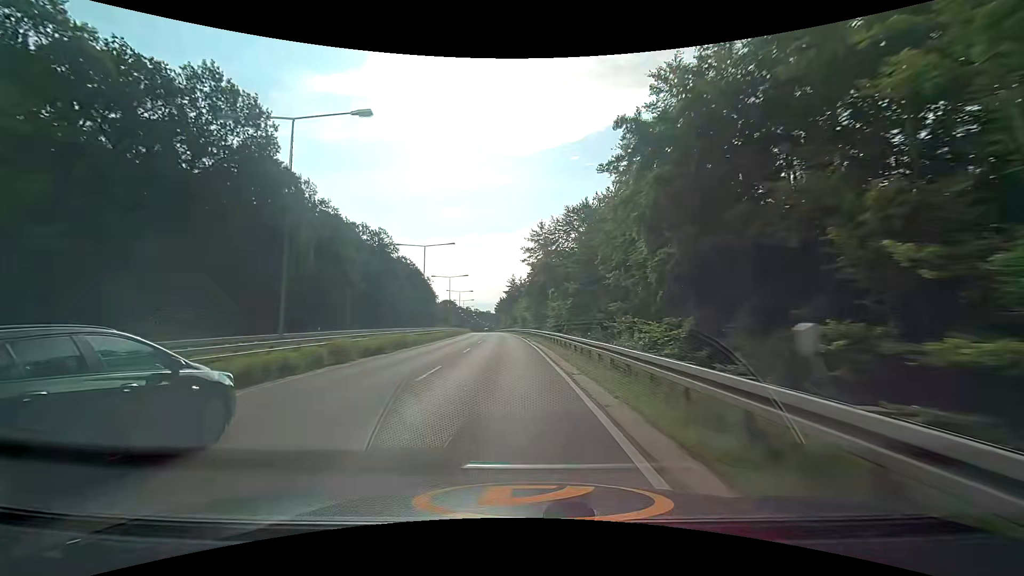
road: trunk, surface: asphalt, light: Day
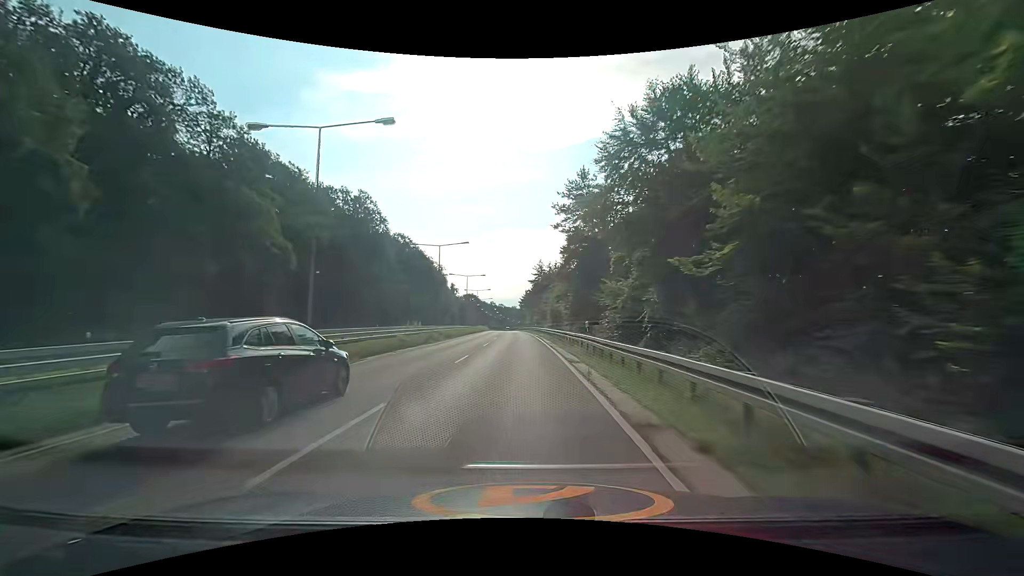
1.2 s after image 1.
(-1.2, +31.4) m; -3°
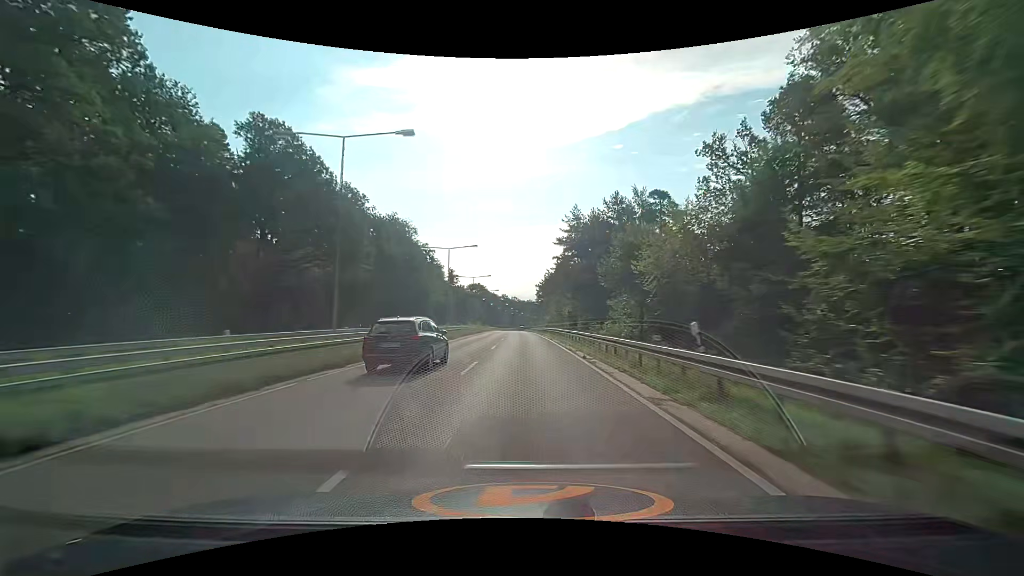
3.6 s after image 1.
(-1.9, +63.2) m; -2°
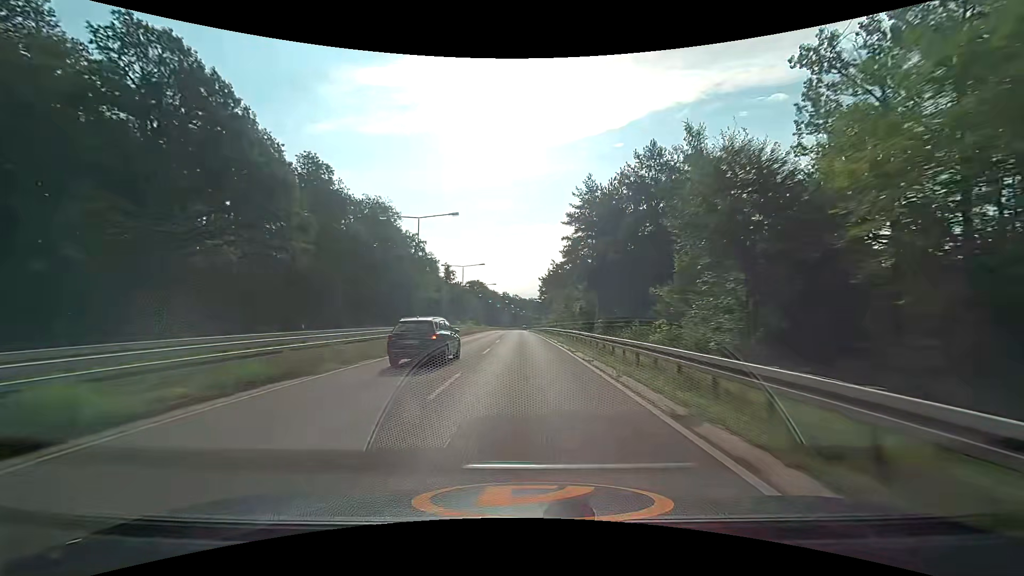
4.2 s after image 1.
(0.0, +15.9) m; 0°
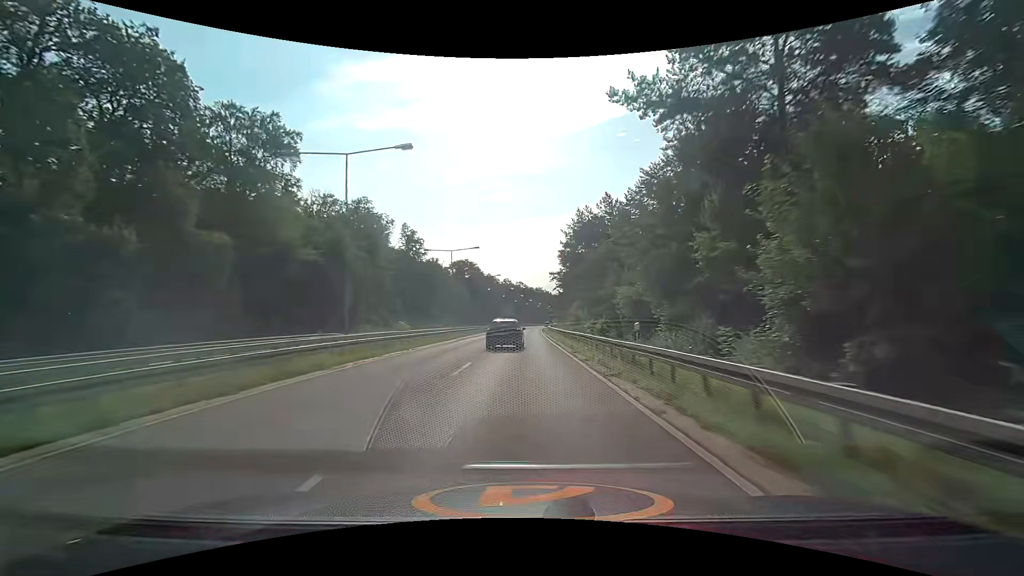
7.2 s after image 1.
(-1.0, +79.6) m; -1°
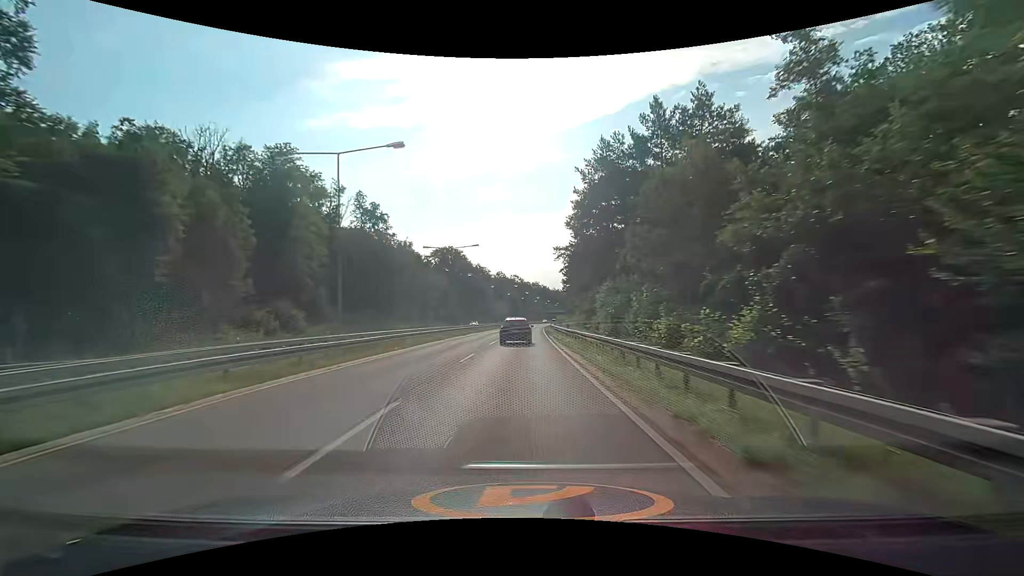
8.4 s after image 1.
(+0.2, +31.9) m; +1°
